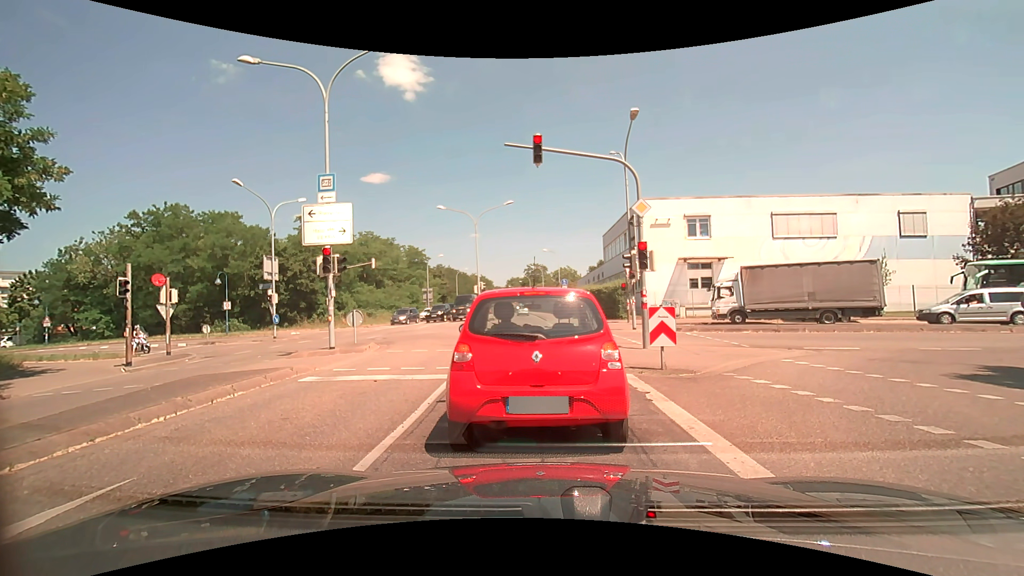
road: secondary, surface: asphalt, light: Day
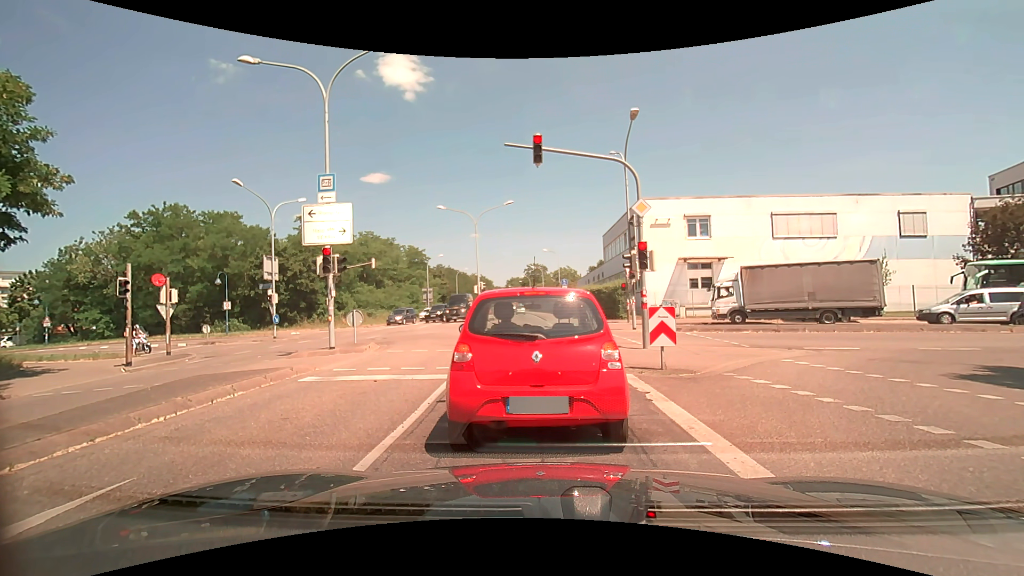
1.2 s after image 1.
(0.0, 0.0) m; 0°
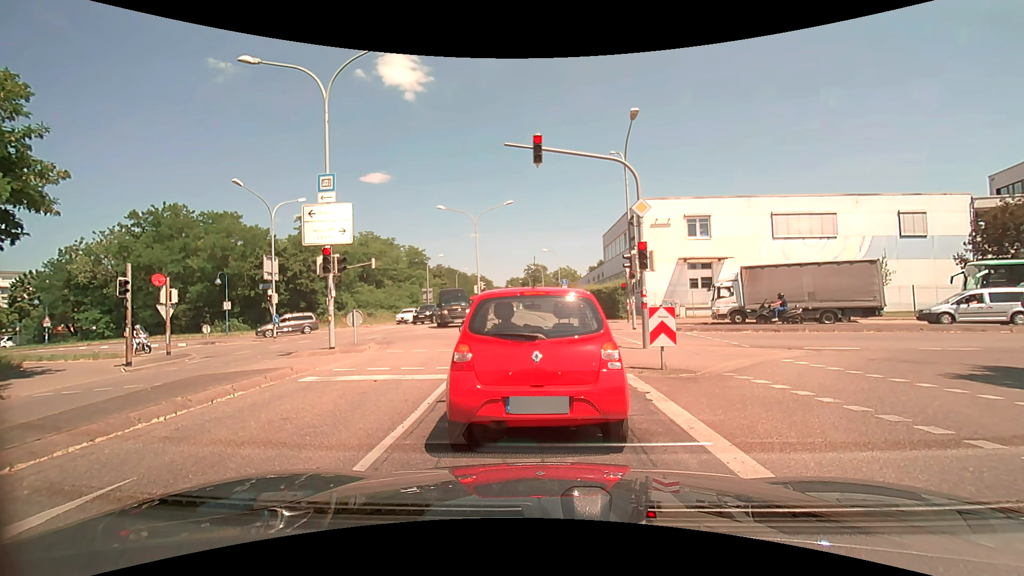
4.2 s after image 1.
(0.0, 0.0) m; 0°
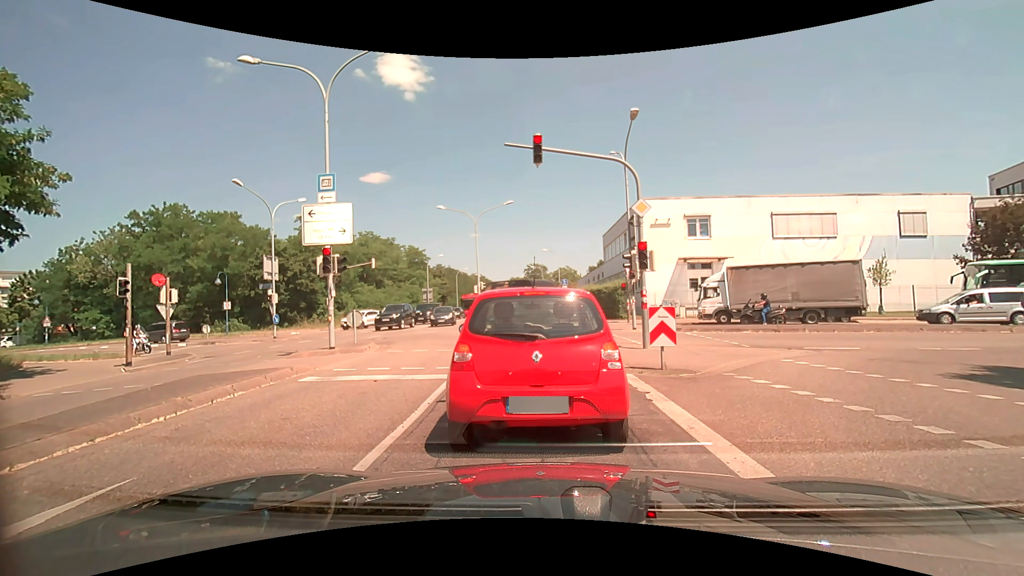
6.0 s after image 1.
(0.0, 0.0) m; 0°
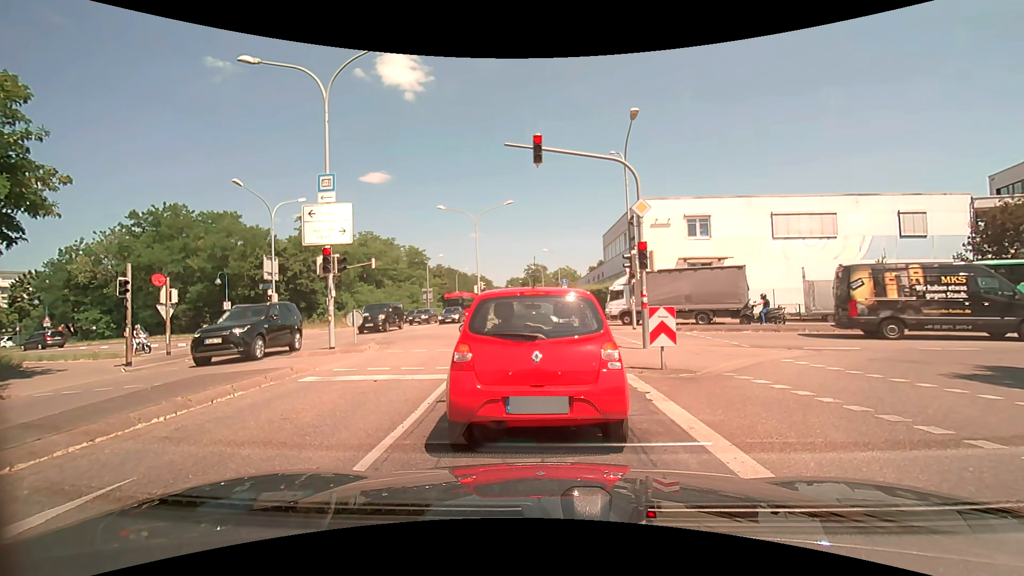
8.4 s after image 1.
(0.0, 0.0) m; 0°
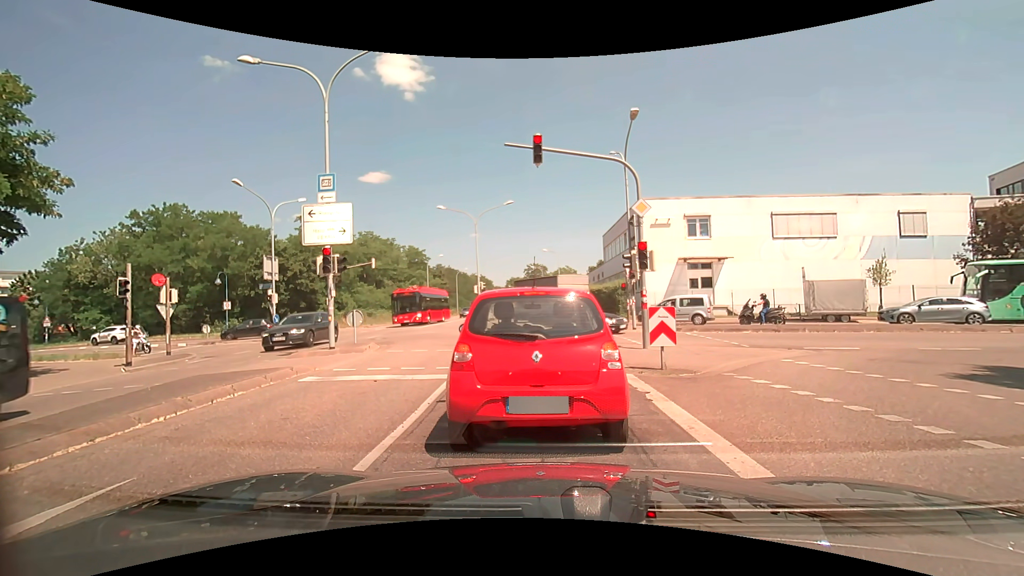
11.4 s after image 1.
(0.0, 0.0) m; 0°
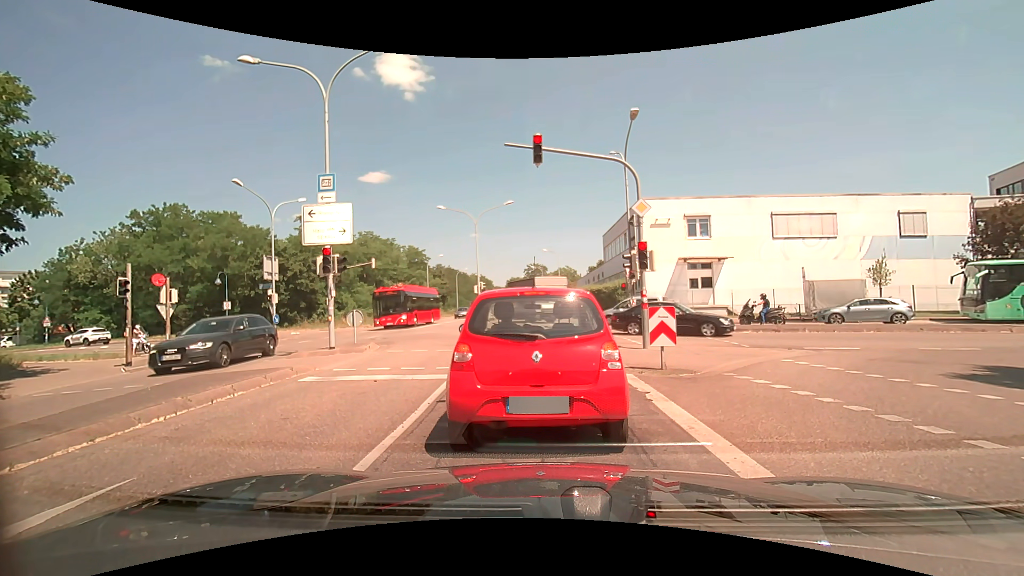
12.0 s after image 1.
(0.0, 0.0) m; 0°
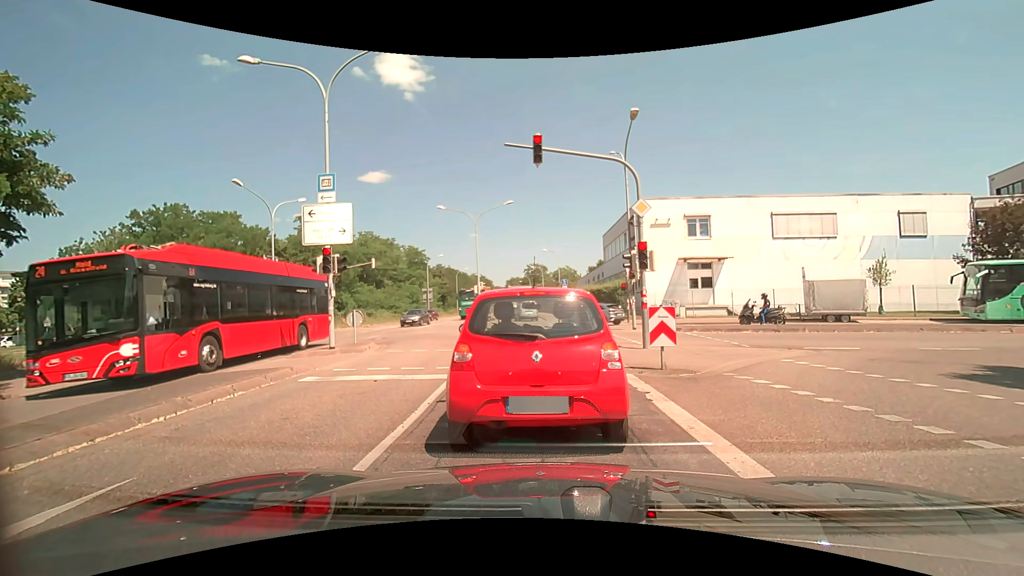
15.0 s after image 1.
(0.0, 0.0) m; 0°
(0, +10) (-1, +20) (-1, +30) (-2, +40) (-2, +50) (-3, +60) (-3, +70) (-4, +80) (-5, +90) (-5, +100) m
